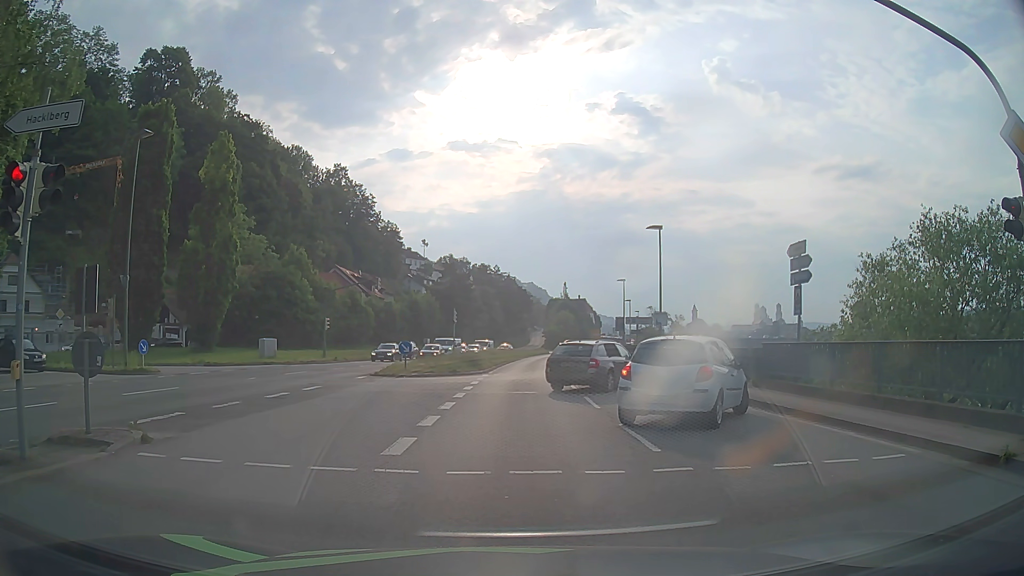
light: Day
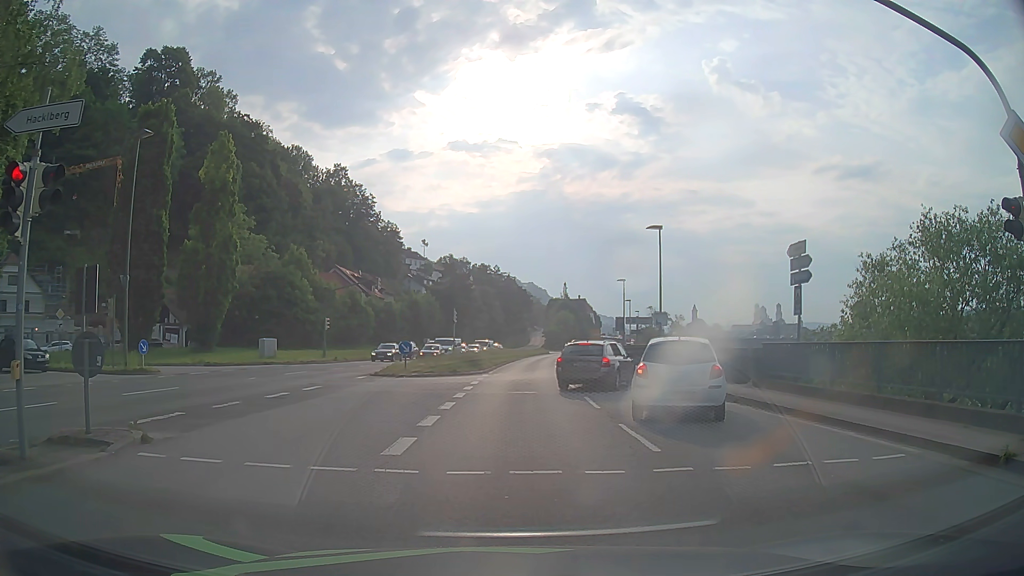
(0.0, 0.0) m; 0°
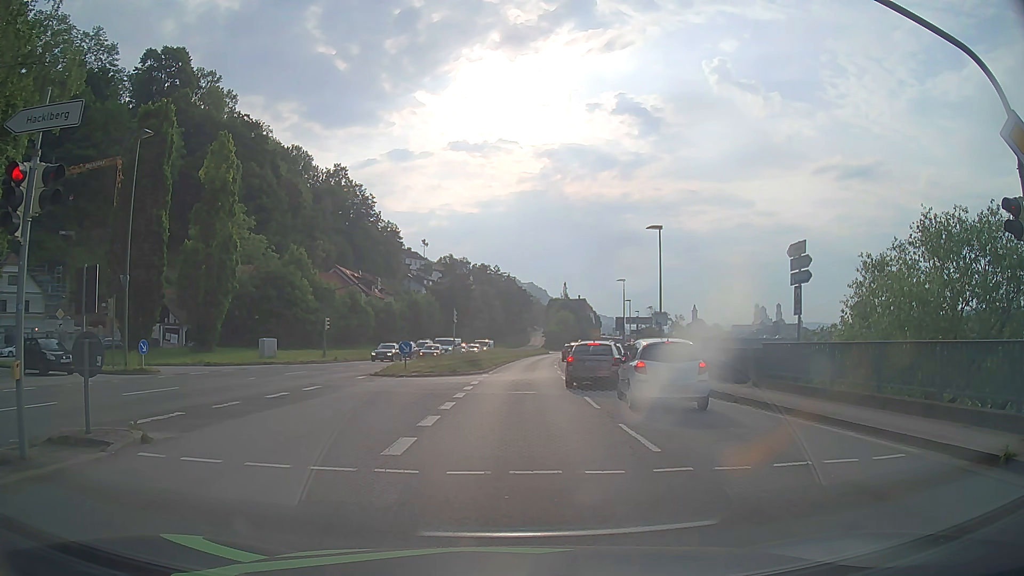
(0.0, 0.0) m; 0°
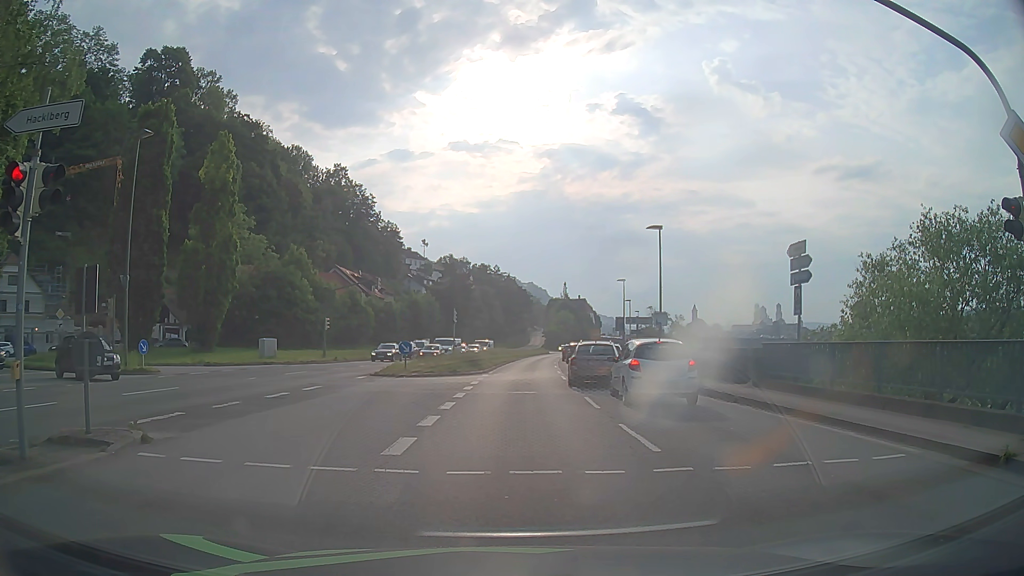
(0.0, 0.0) m; 0°
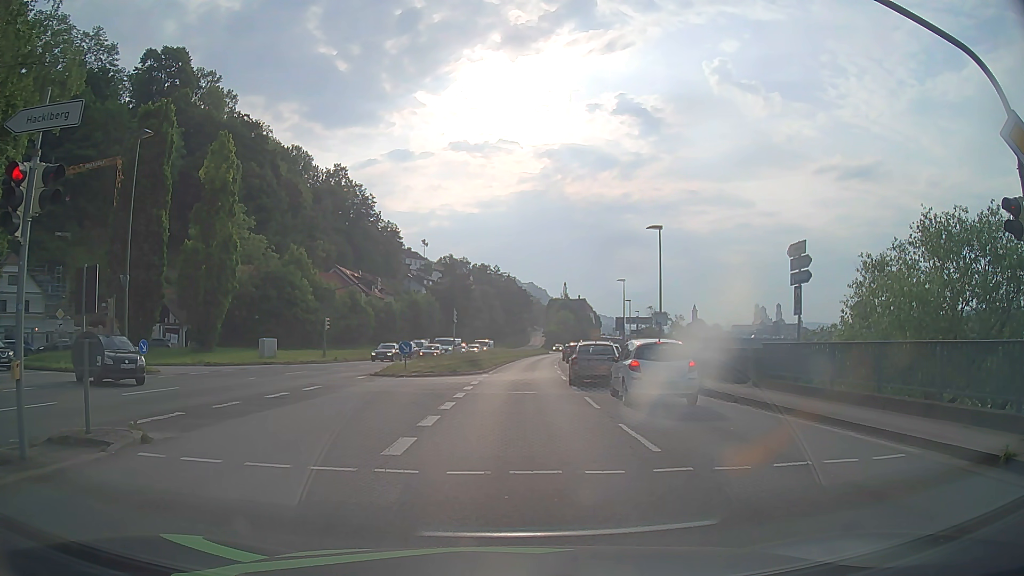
(0.0, 0.0) m; 0°
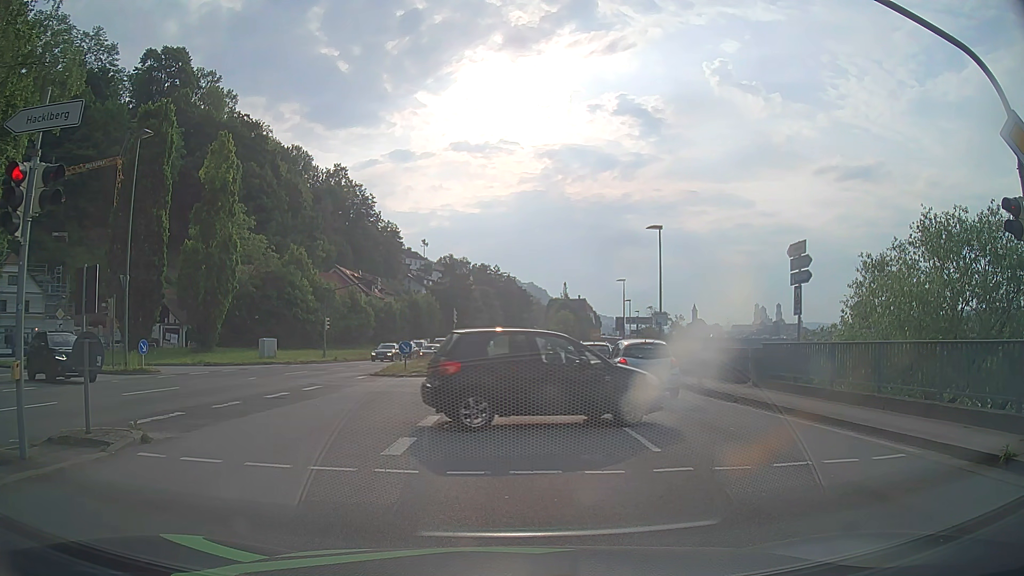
(0.0, 0.0) m; 0°
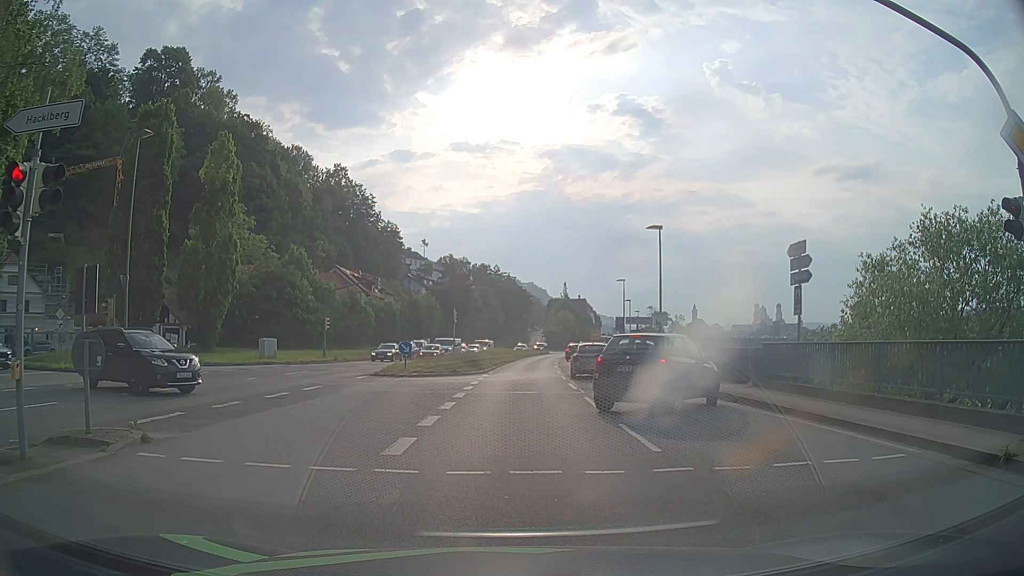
(0.0, 0.0) m; 0°
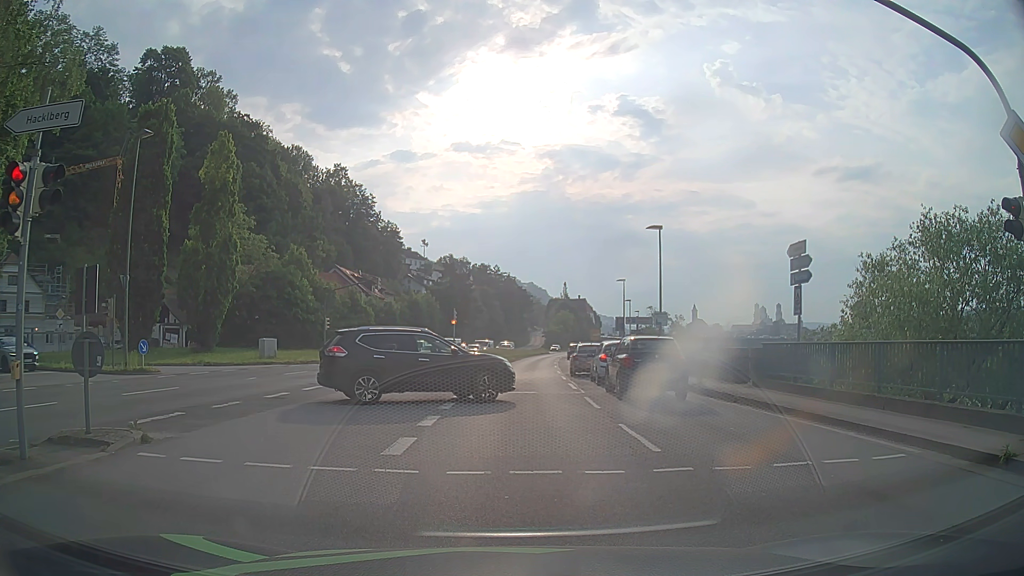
(0.0, 0.0) m; 0°
